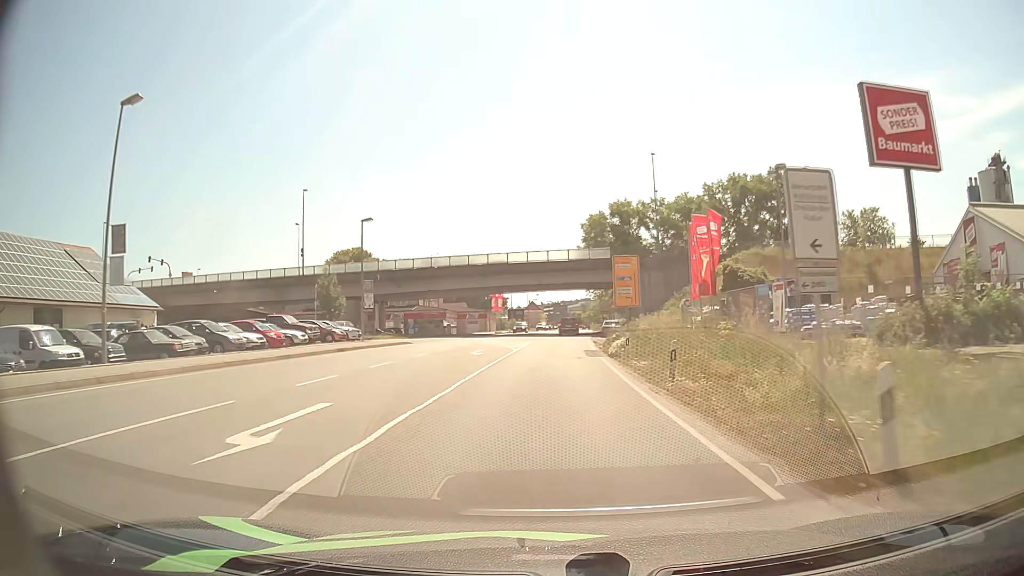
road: primary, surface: asphalt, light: Day
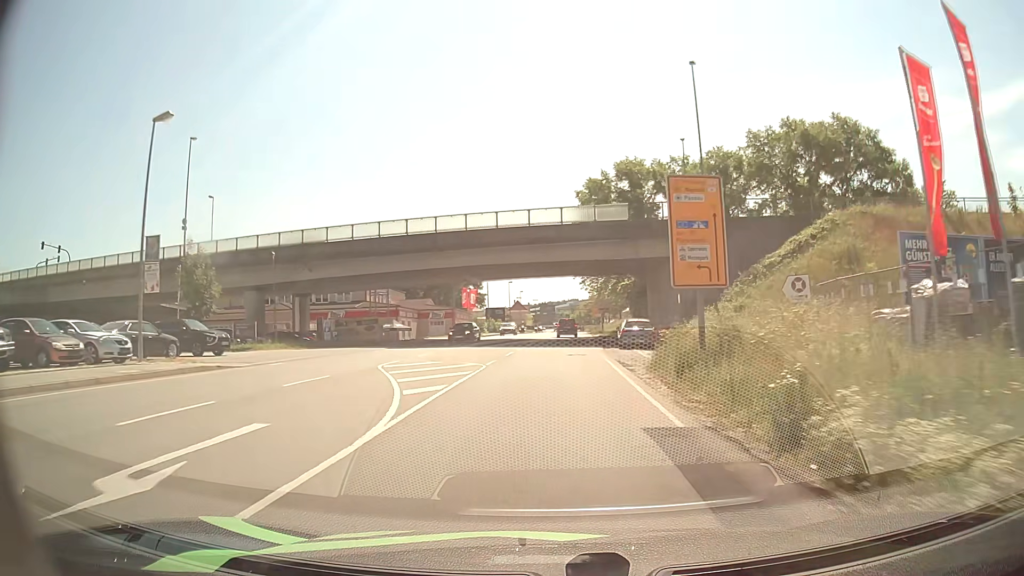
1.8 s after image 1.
(+0.3, +24.4) m; +1°
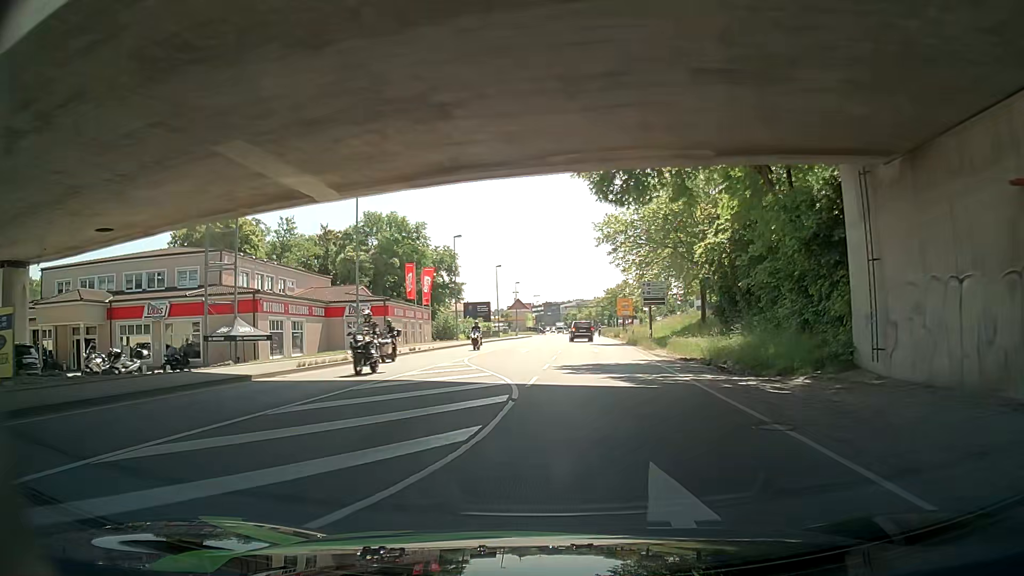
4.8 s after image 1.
(0.0, +39.7) m; 0°
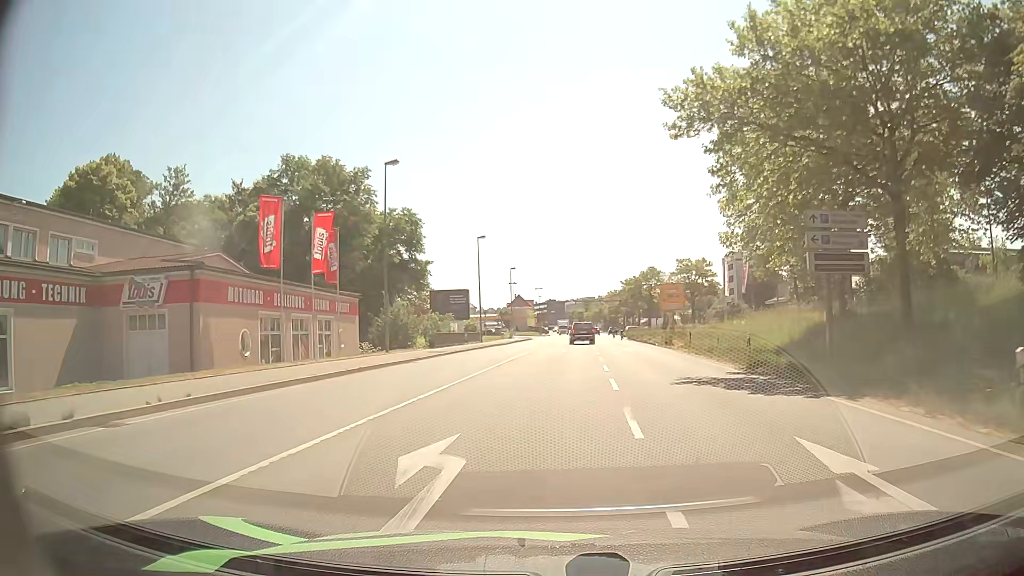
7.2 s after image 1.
(-0.7, +30.4) m; 0°
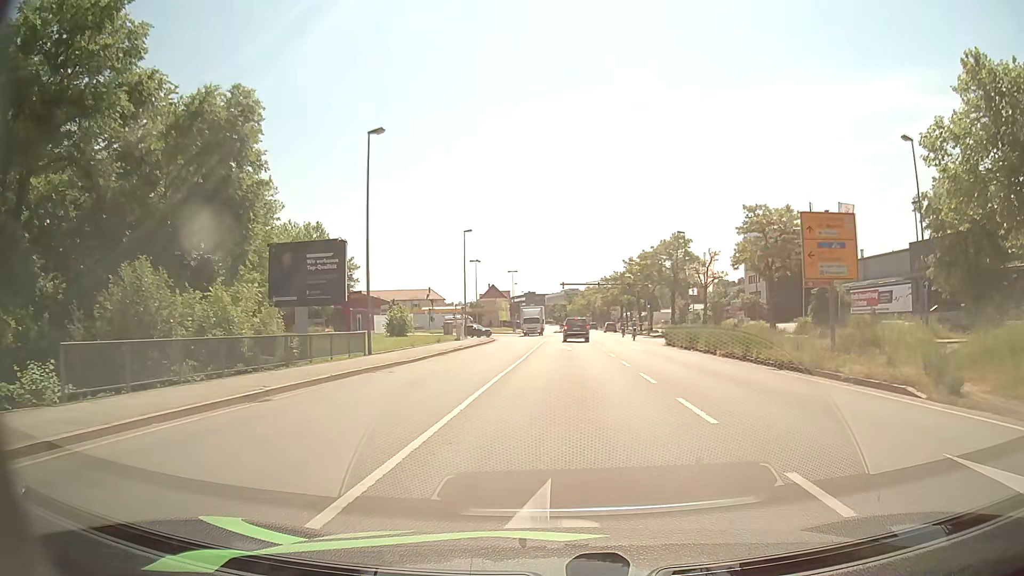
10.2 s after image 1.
(+0.4, +35.0) m; +2°
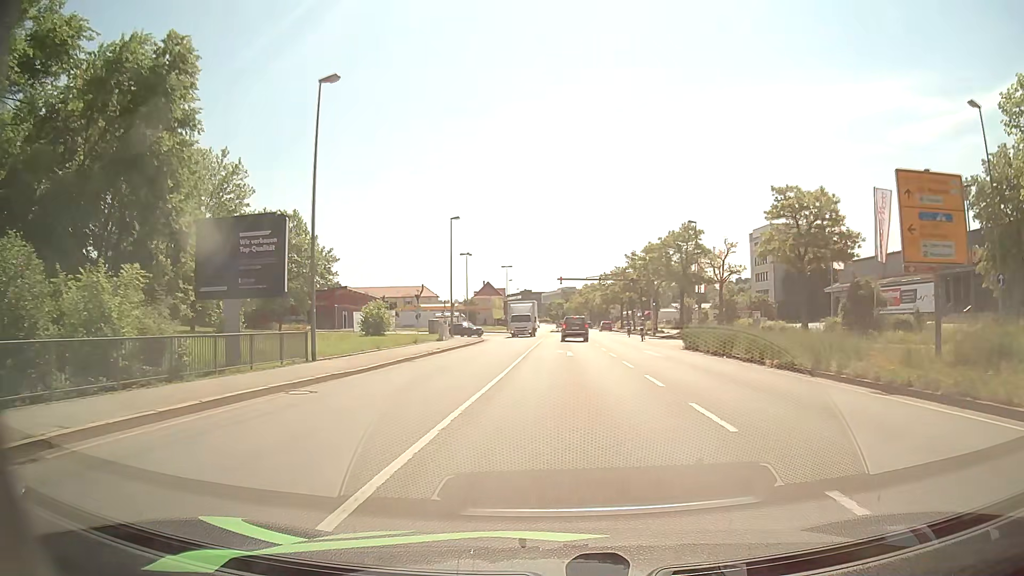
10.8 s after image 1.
(0.0, +6.7) m; 0°
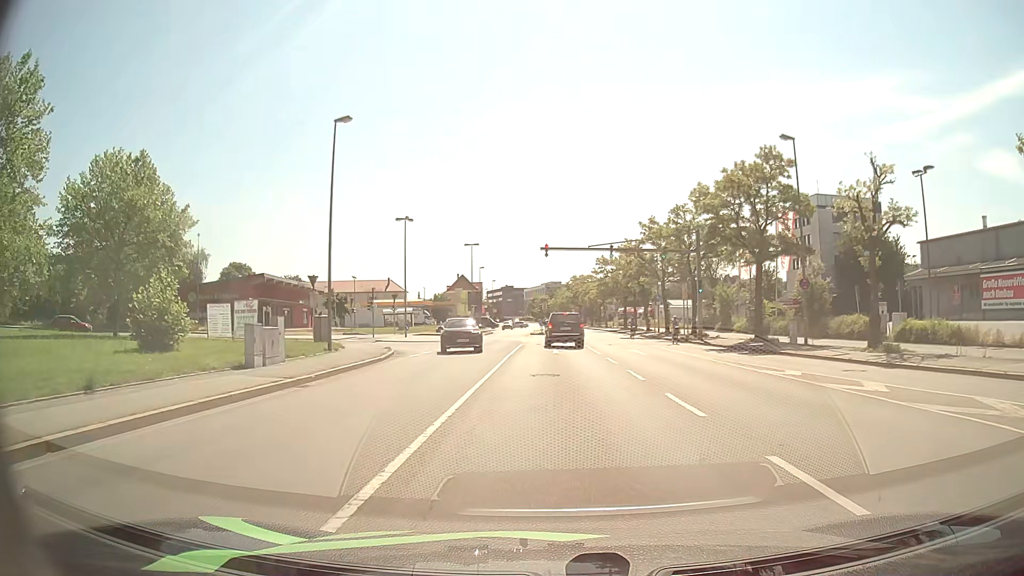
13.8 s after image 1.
(+0.3, +28.3) m; +1°
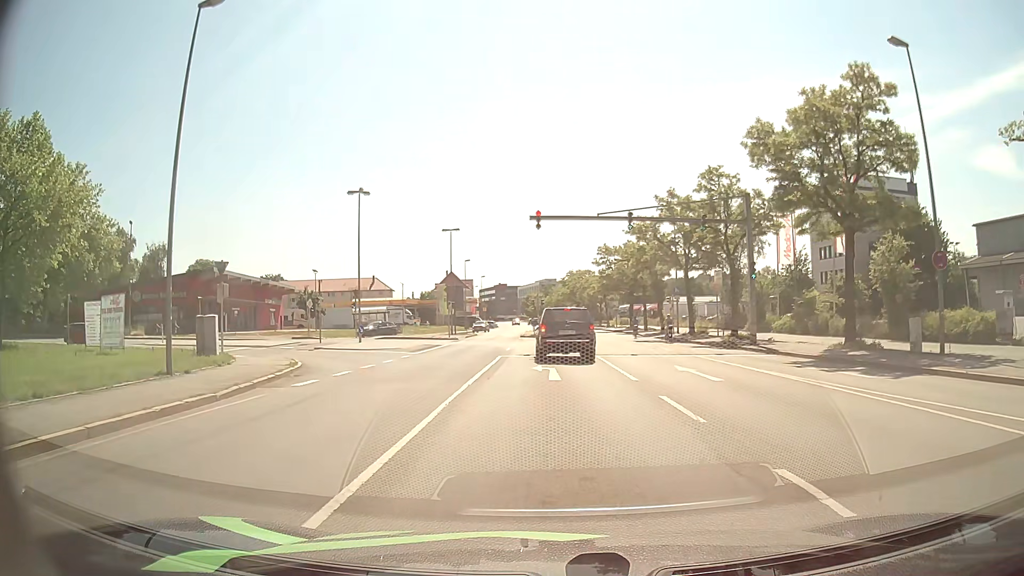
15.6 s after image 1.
(+0.1, +12.3) m; 0°
